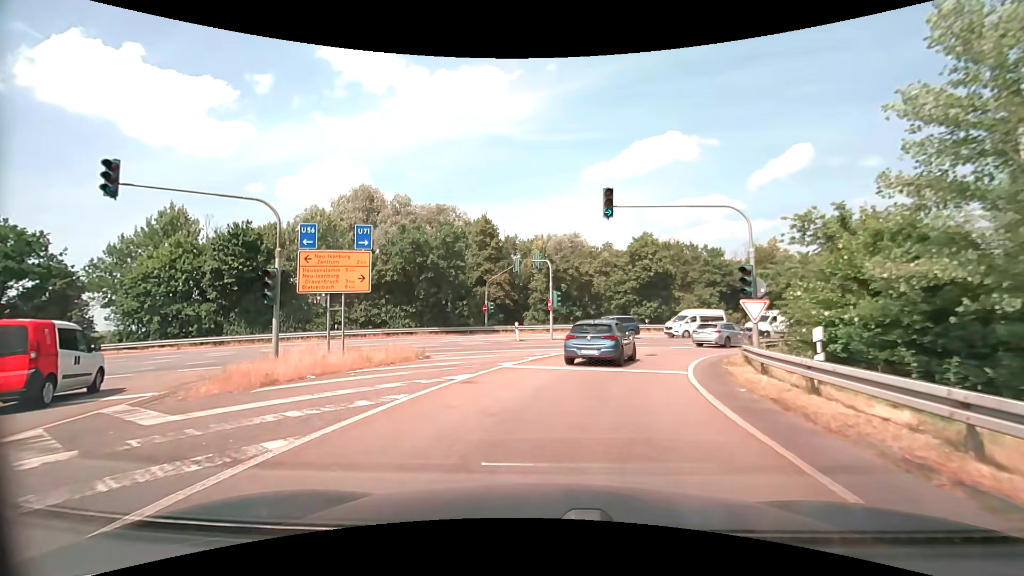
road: motorway_link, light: Day
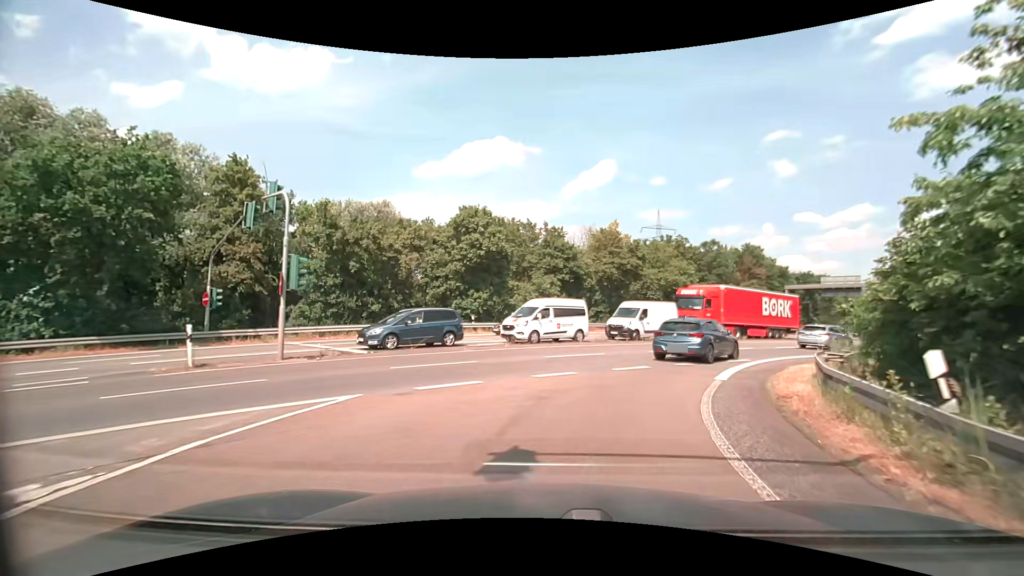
(+2.4, +17.4) m; +19°
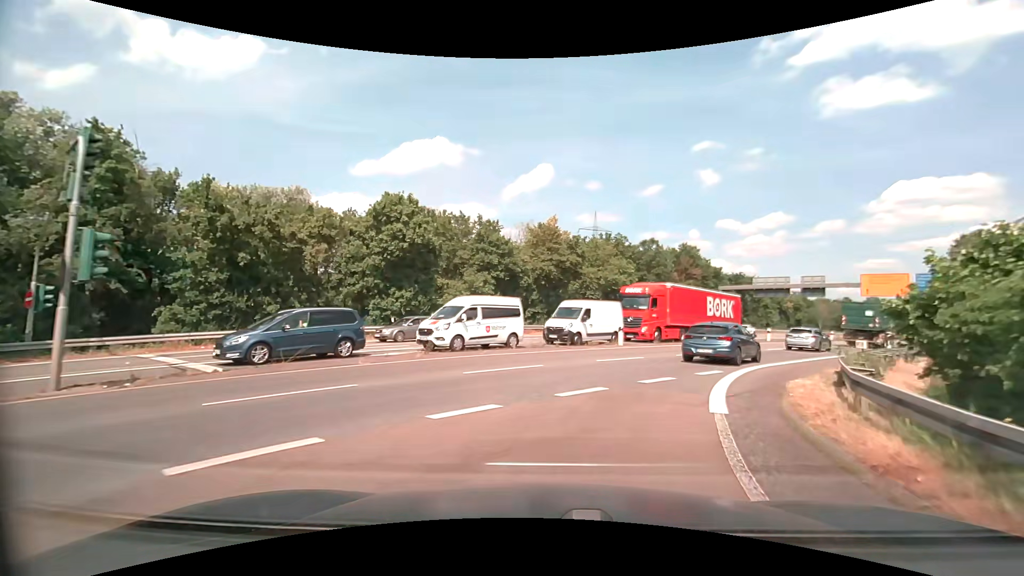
(+0.3, +4.7) m; +7°
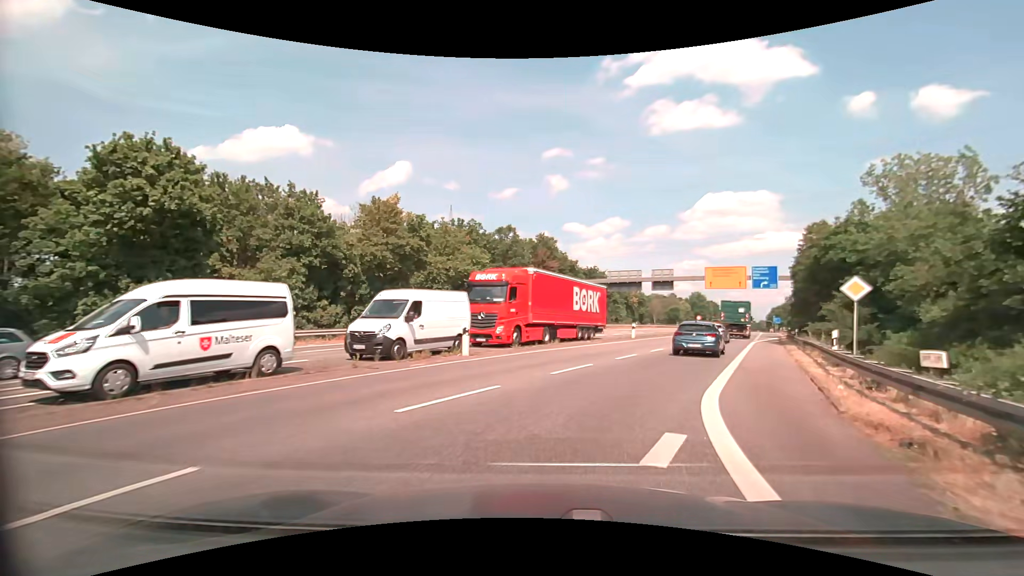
(+1.3, +9.6) m; +15°
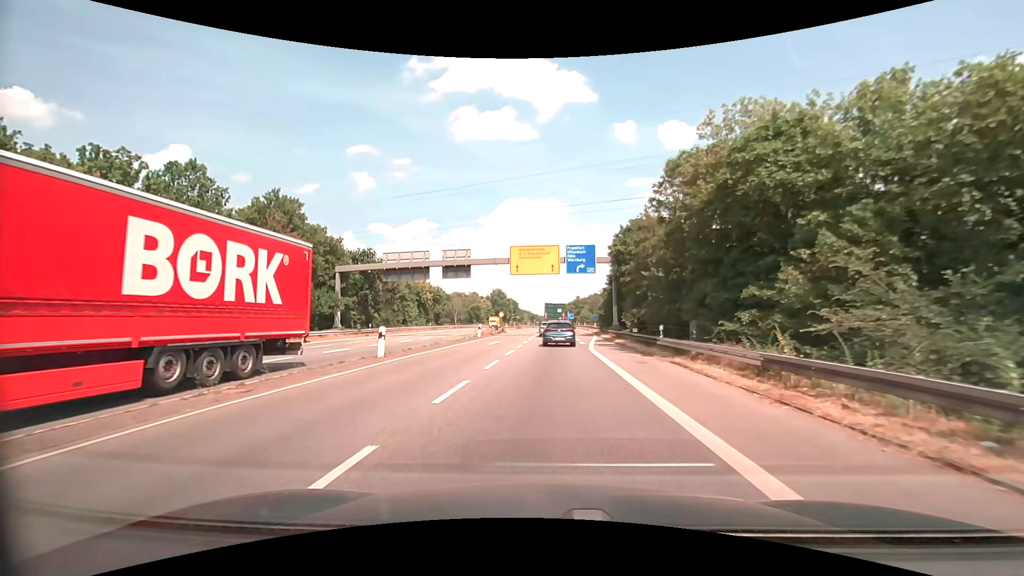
(+5.6, +21.1) m; +23°
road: secondary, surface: asphalt
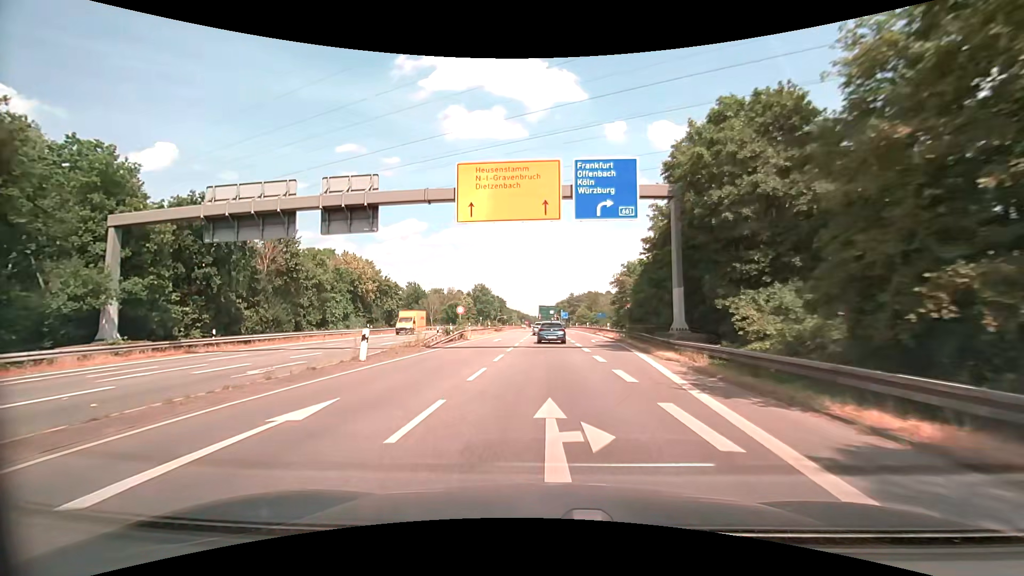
(+0.3, +26.9) m; +1°
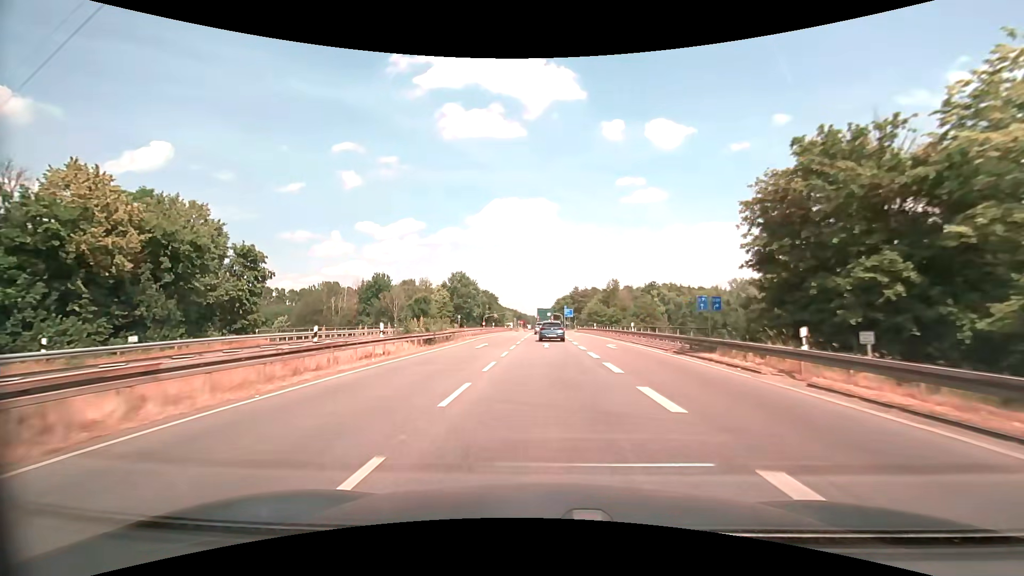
(+0.2, +39.7) m; 0°
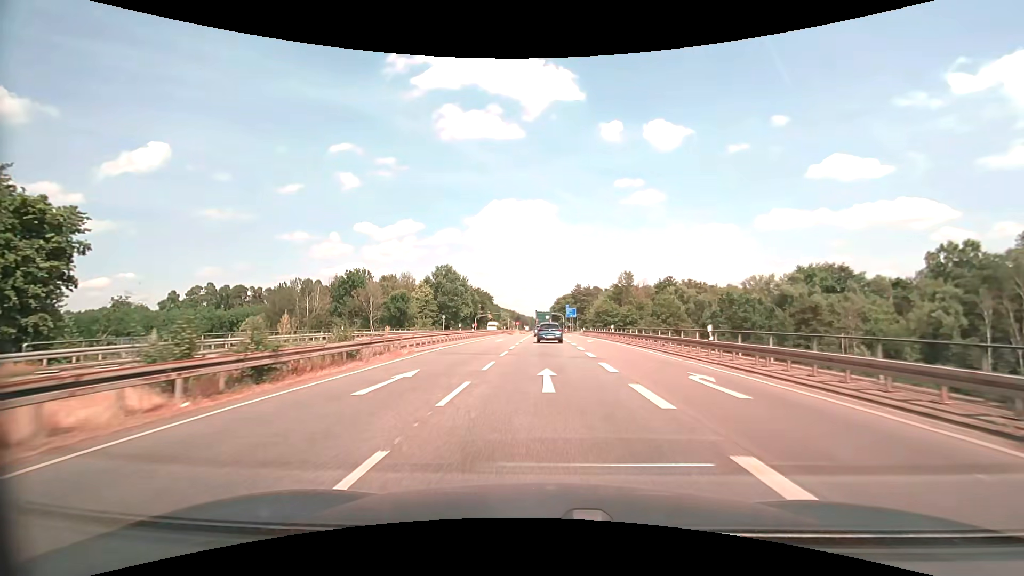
(0.0, +17.6) m; 0°
(0, +10) (0, +20) (0, +30) (0, +40) (0, +50) (0, +60) (0, +70) (0, +80) (0, +90) (0, +100) m
